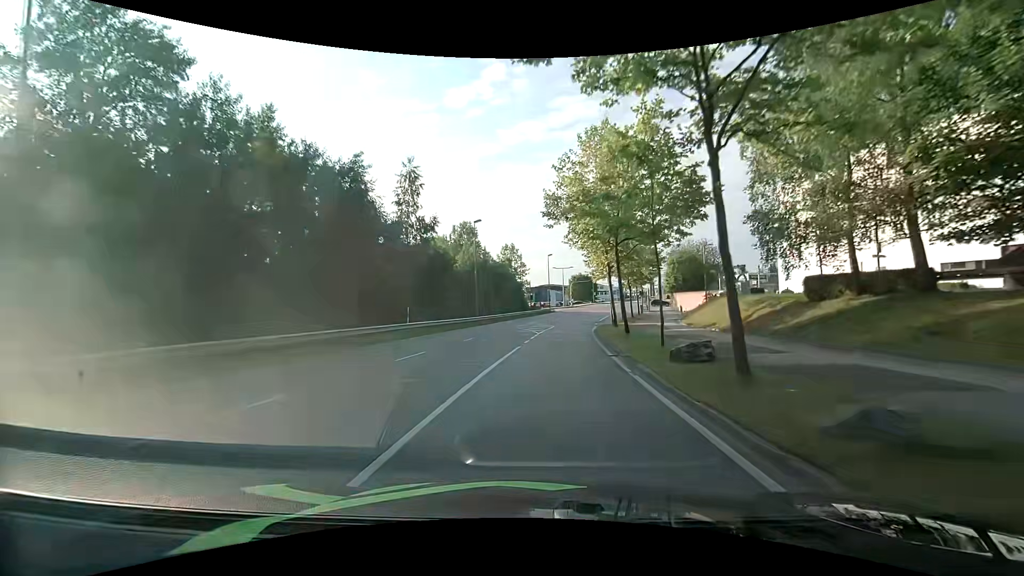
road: secondary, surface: asphalt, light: Day
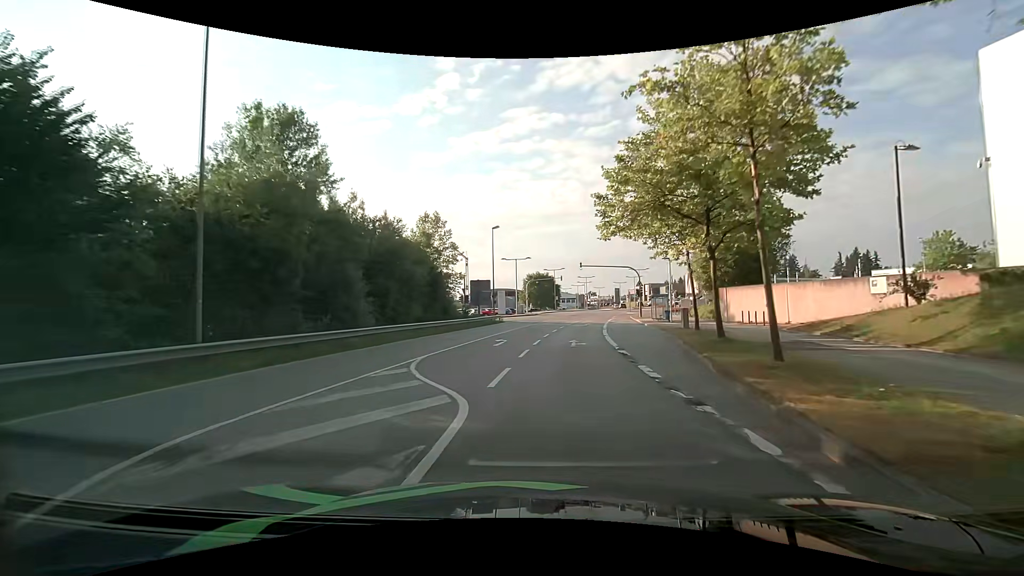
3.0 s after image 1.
(+1.4, +35.2) m; +5°
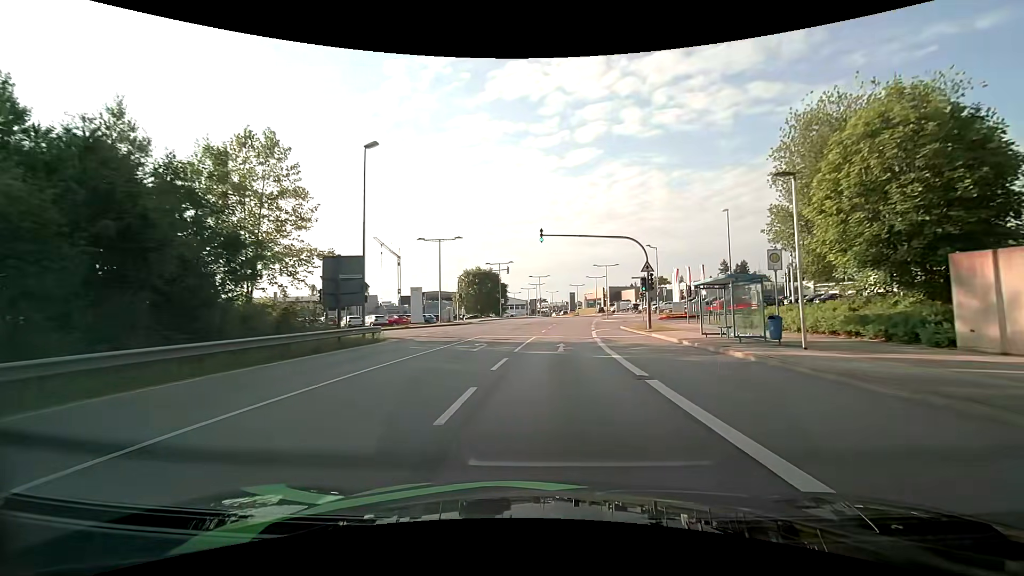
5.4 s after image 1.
(+1.4, +27.1) m; +6°
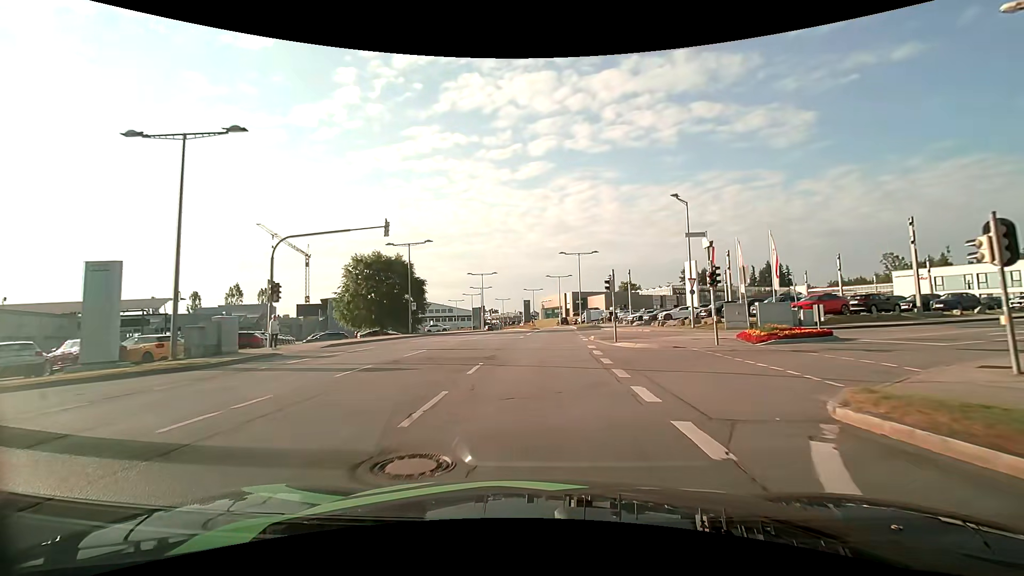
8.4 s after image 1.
(+1.7, +32.7) m; +5°
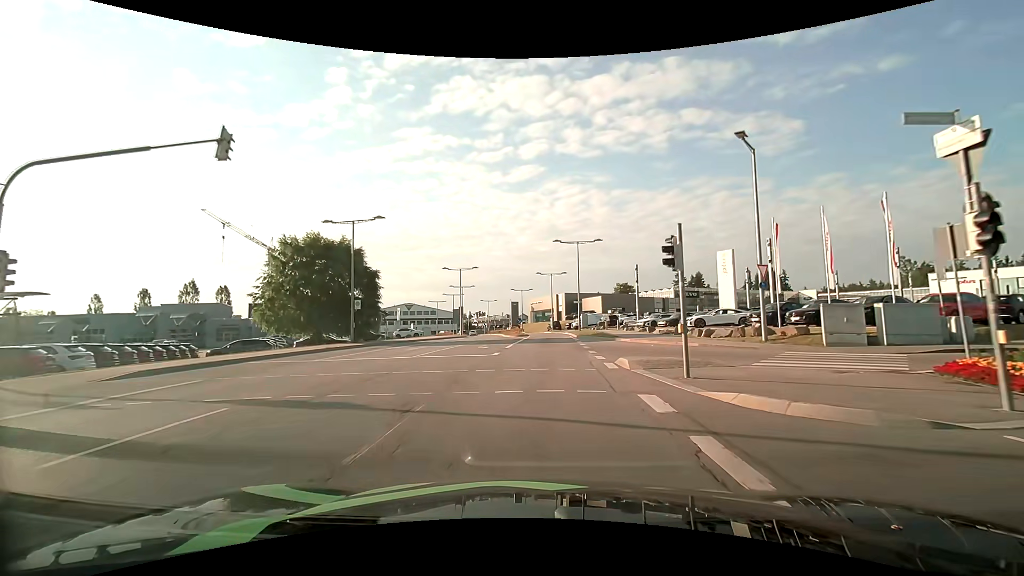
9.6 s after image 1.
(+0.2, +12.7) m; +2°
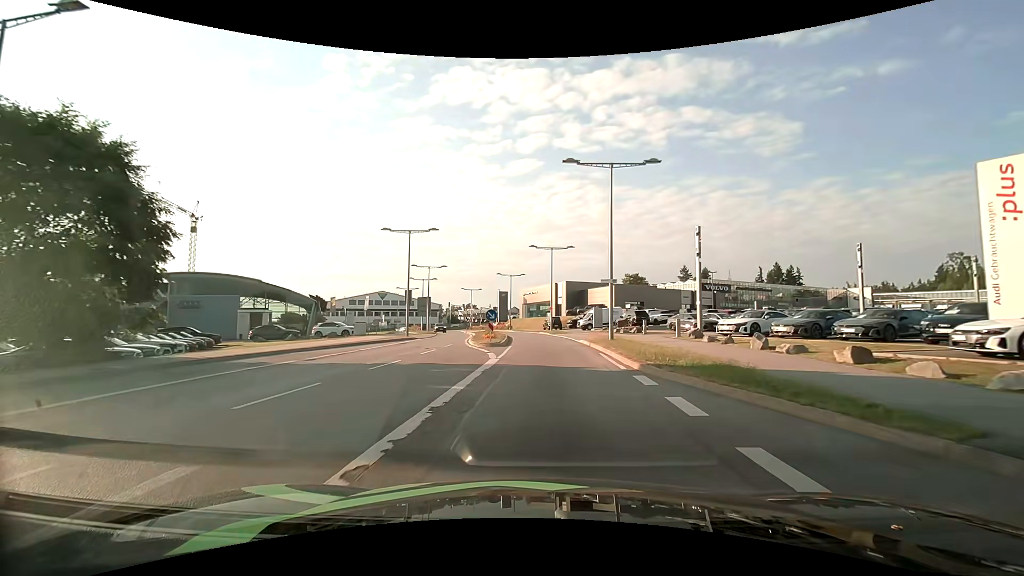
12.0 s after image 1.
(+0.1, +24.6) m; 0°
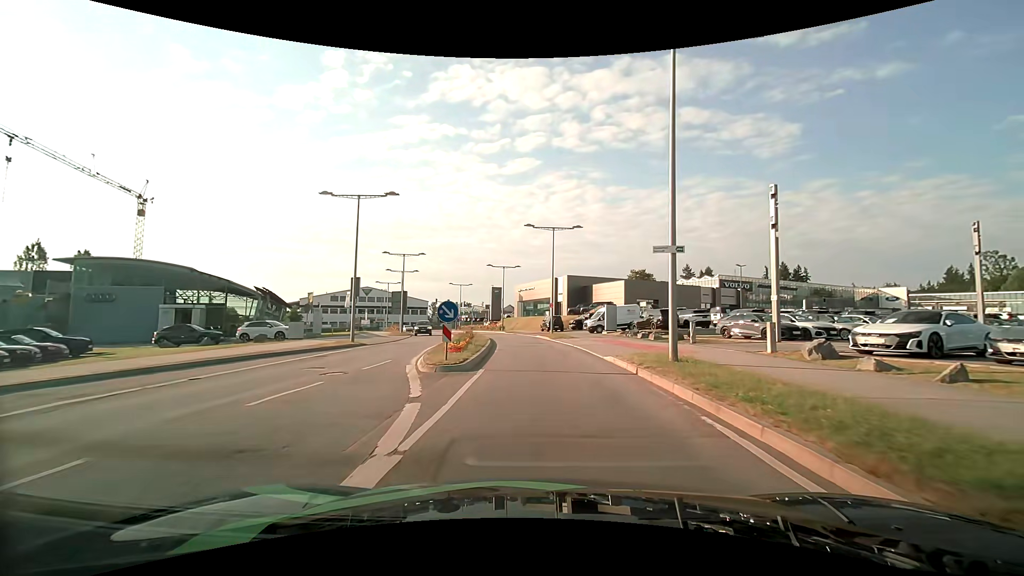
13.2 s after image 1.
(0.0, +11.7) m; 0°
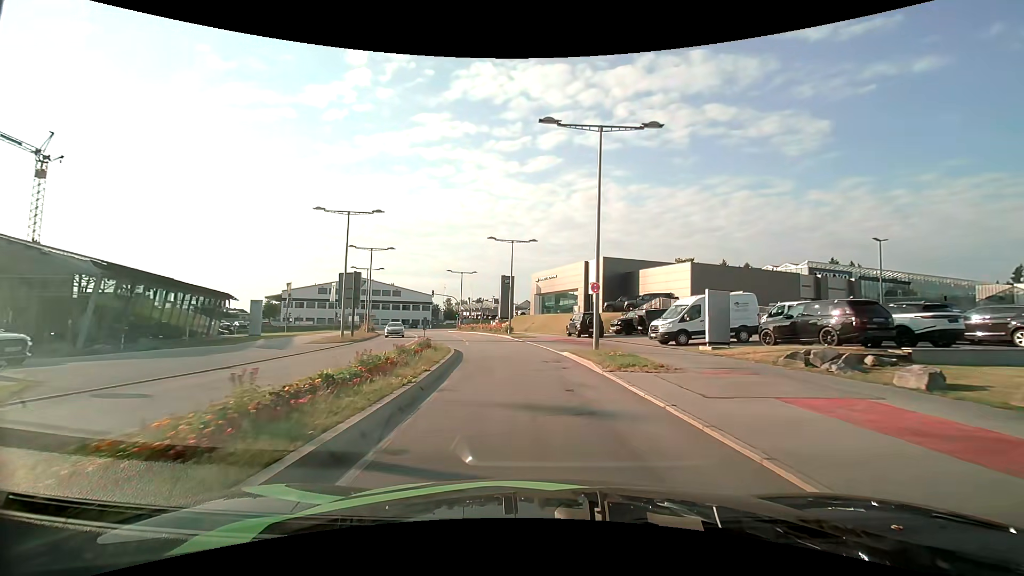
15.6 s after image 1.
(0.0, +21.8) m; -2°
